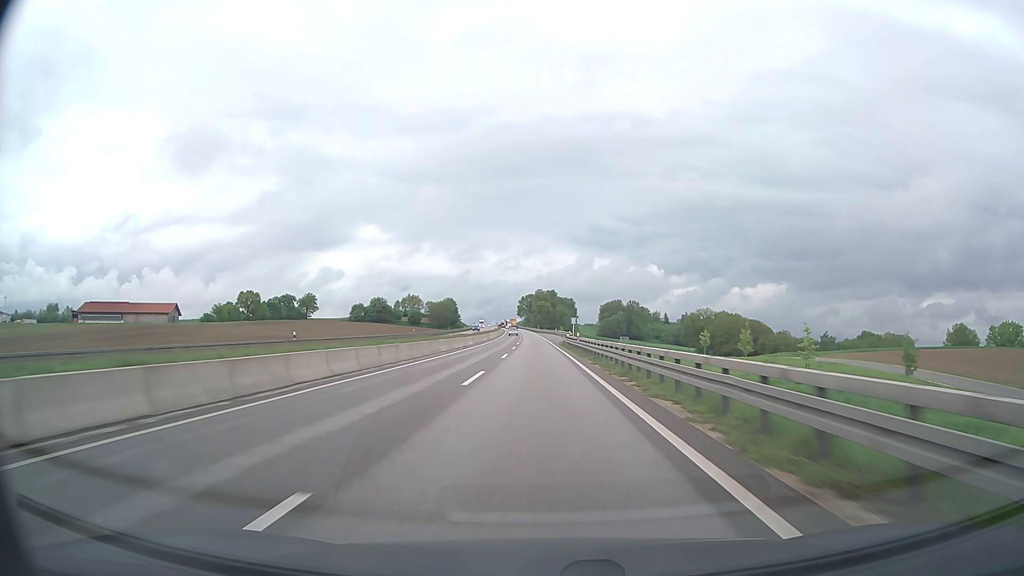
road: trunk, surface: asphalt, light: Day
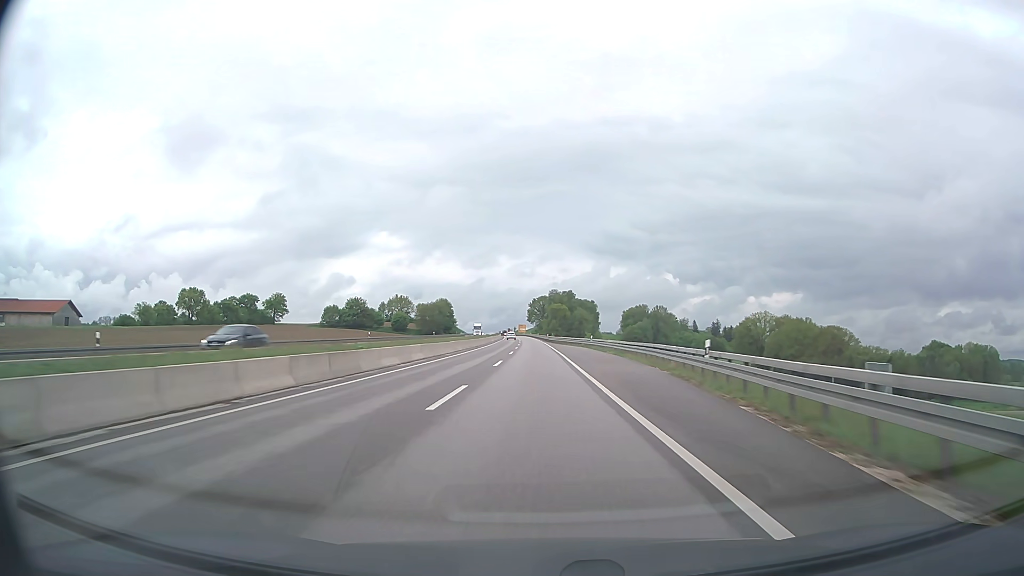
(-0.8, +77.0) m; -1°
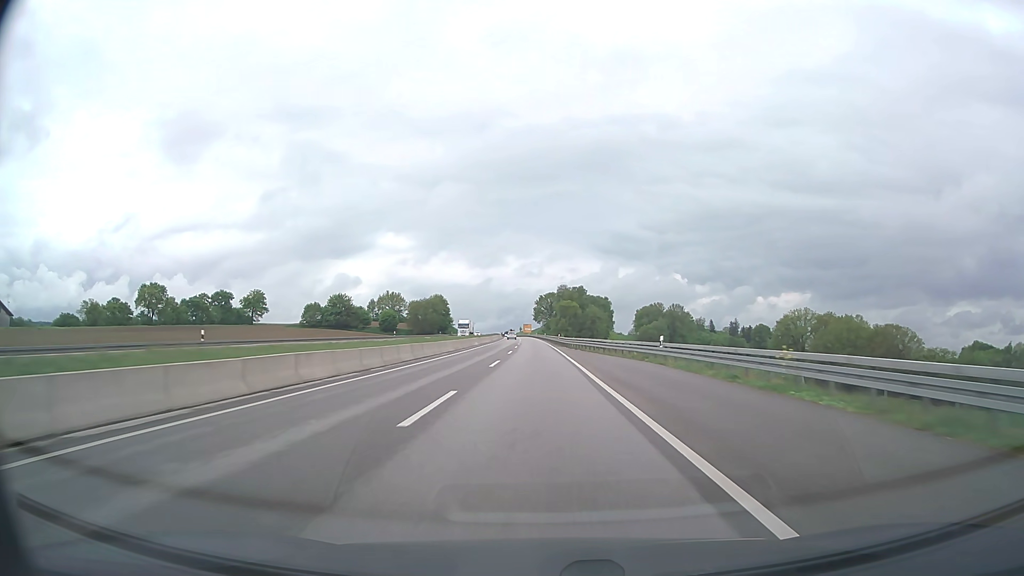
(-0.2, +38.5) m; -1°
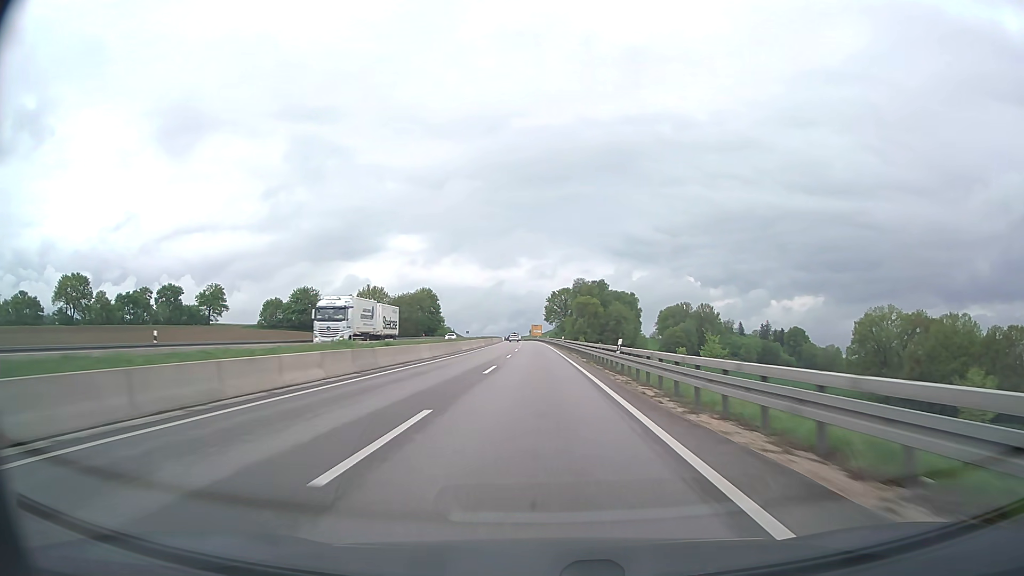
(-0.5, +57.7) m; -1°
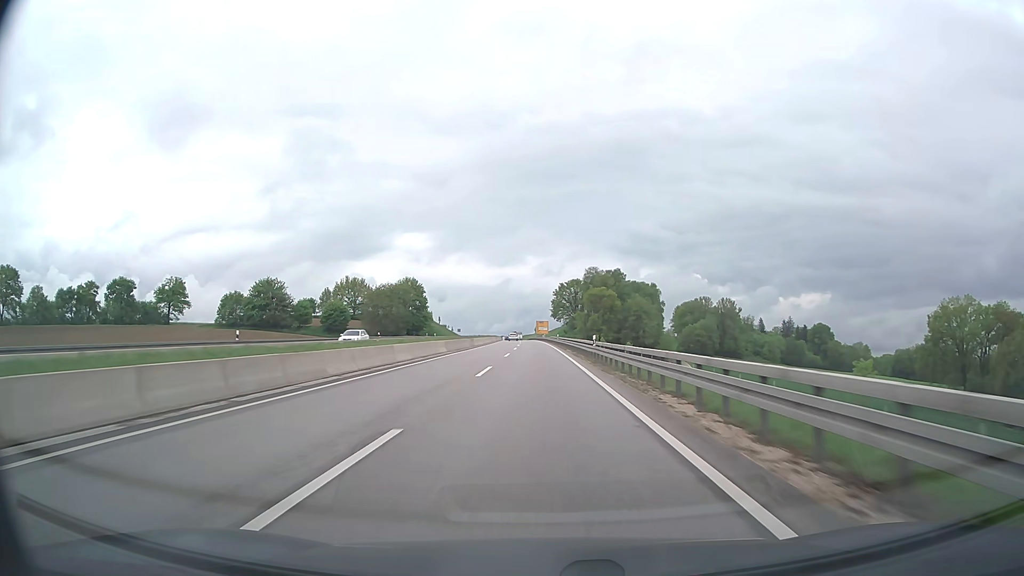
(-0.2, +38.5) m; -1°
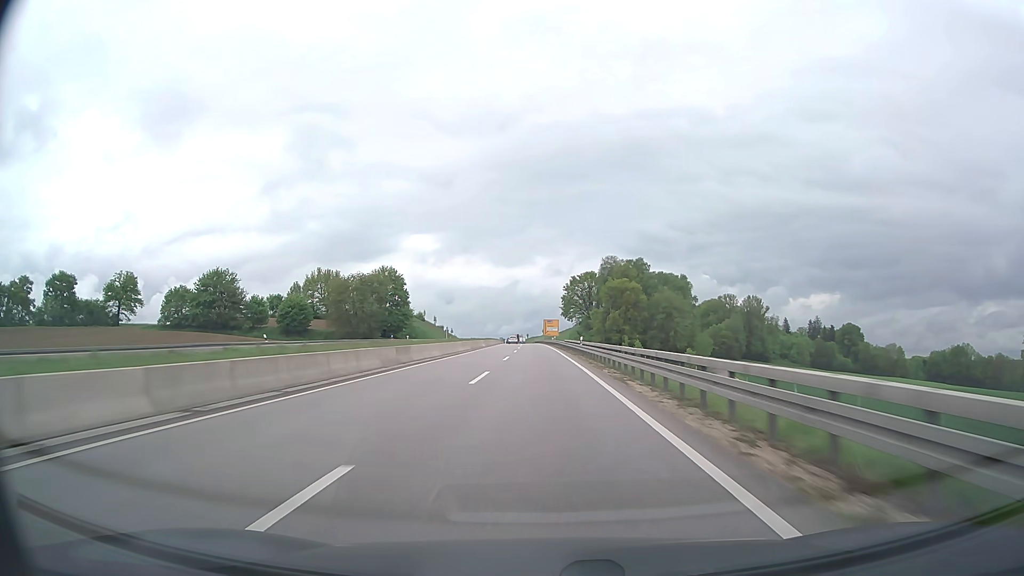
(-0.2, +38.6) m; -1°
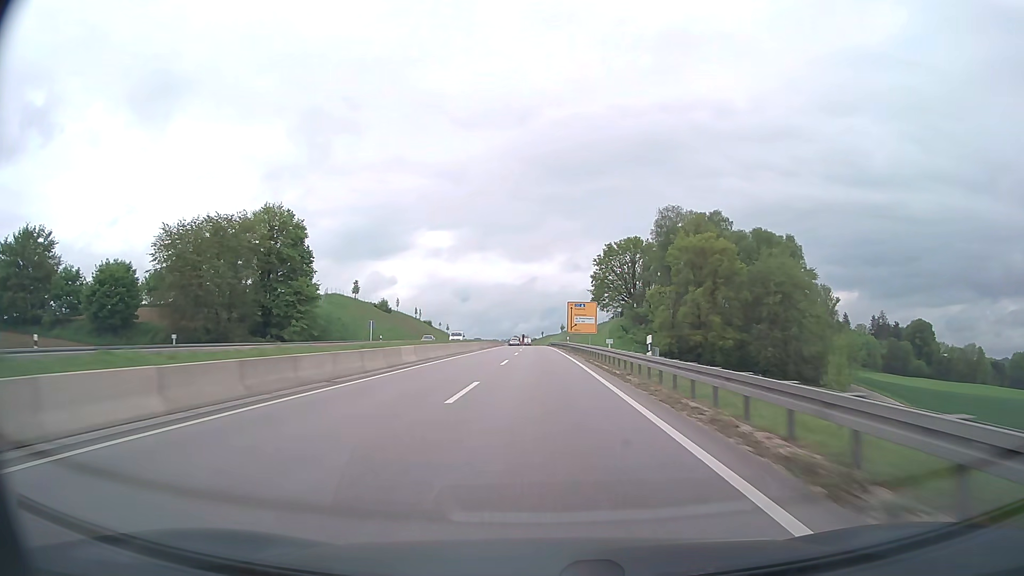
(-0.9, +77.3) m; -1°
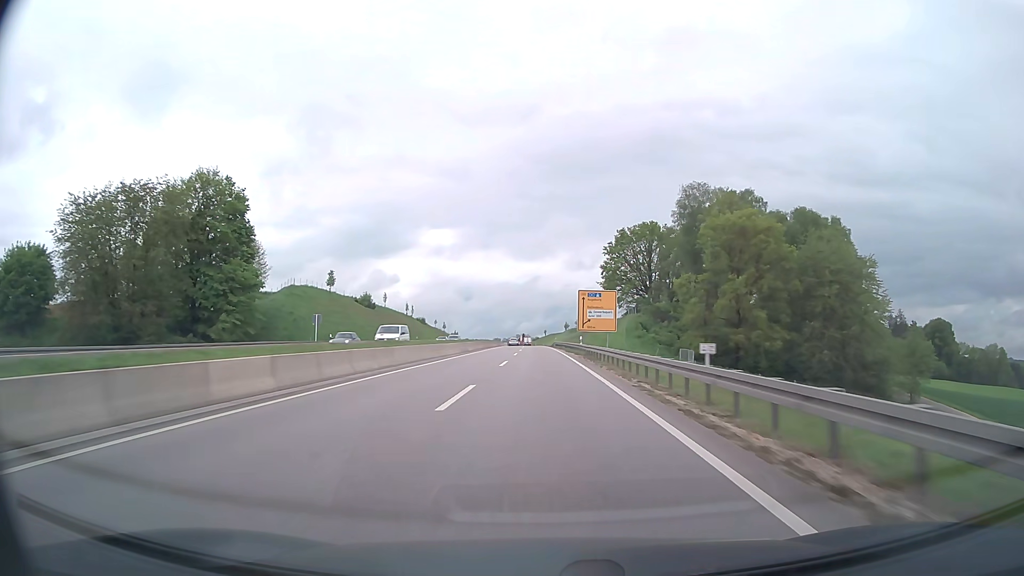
(0.0, +19.4) m; 0°
(0, +10) (0, +20) (0, +30) (0, +40) (0, +50) (0, +60) (0, +70) (-1, +80) (-1, +90) (-1, +100) m
